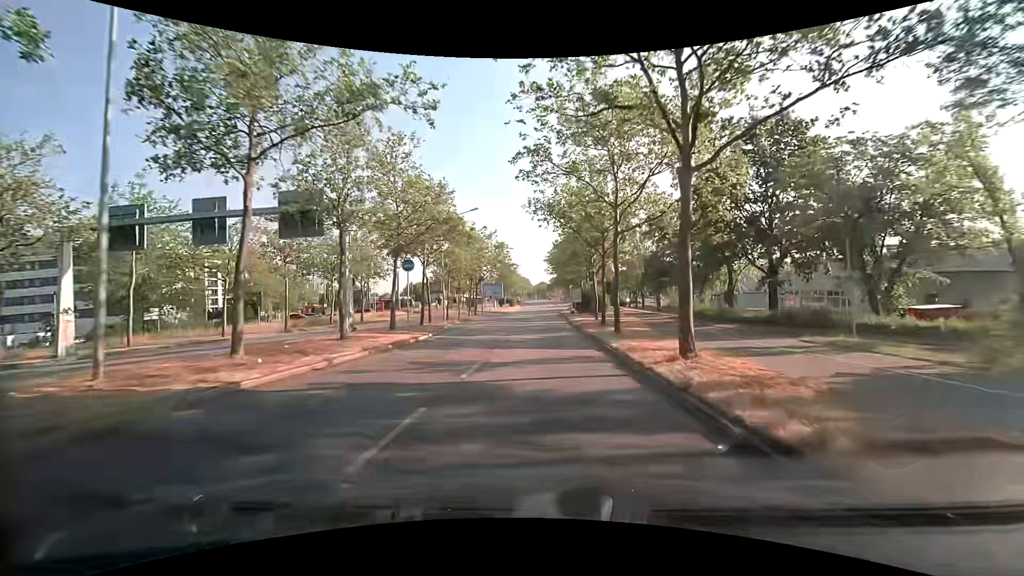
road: primary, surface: asphalt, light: Day
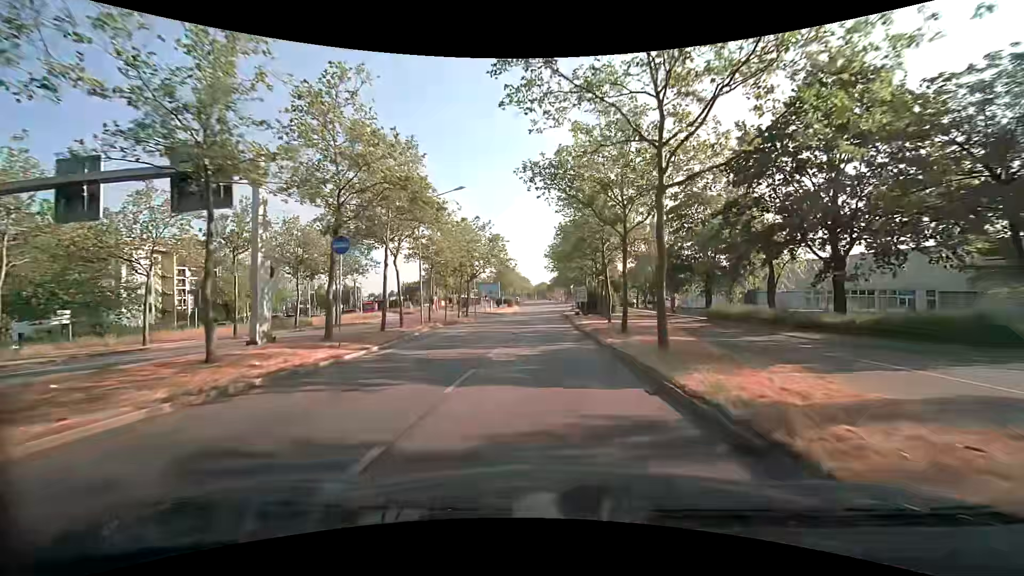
(0.0, +7.8) m; 0°
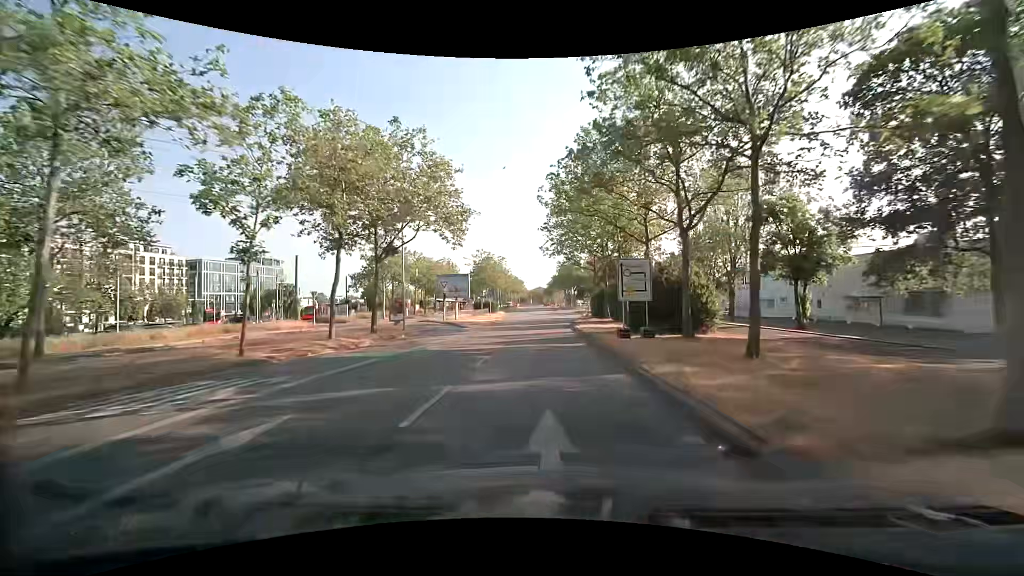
(+0.2, +32.2) m; +1°
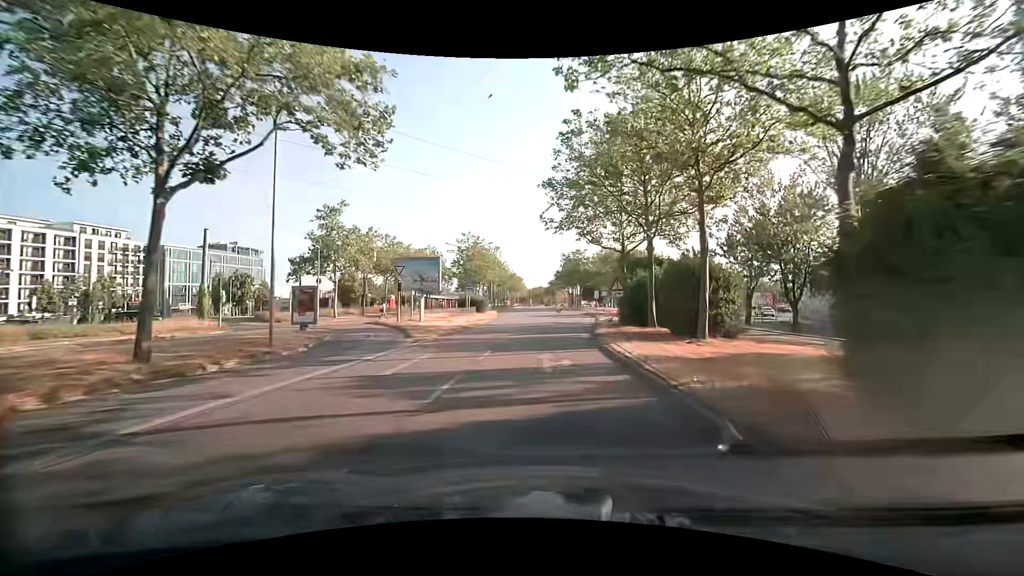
(-0.1, +16.7) m; 0°
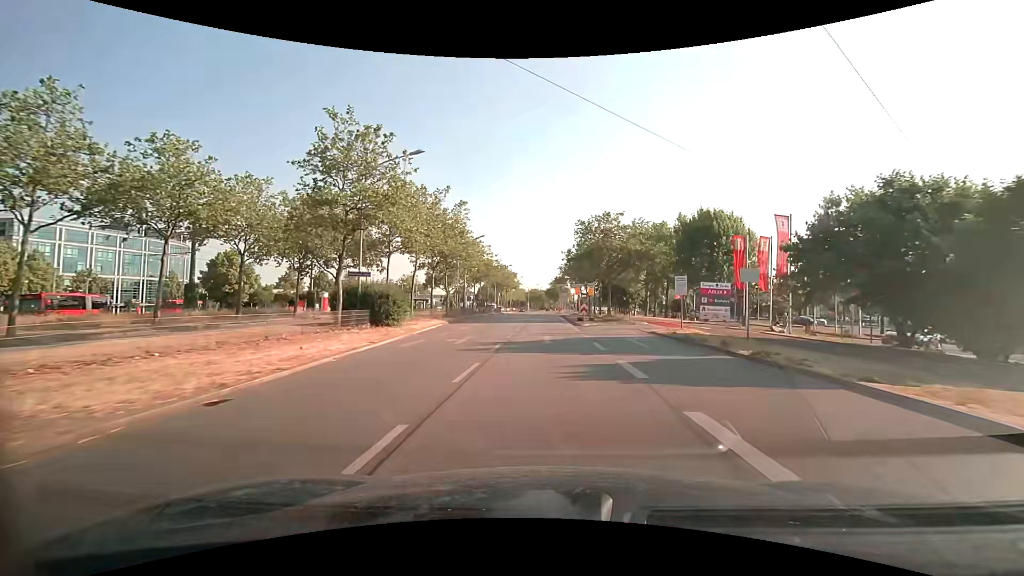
(-0.1, +41.3) m; 0°
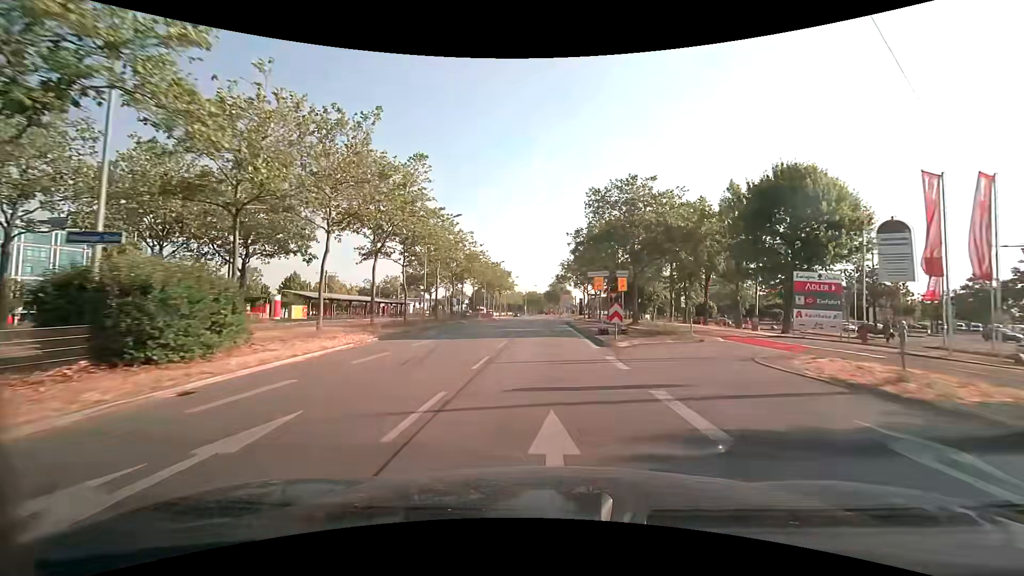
(+0.1, +16.2) m; 0°
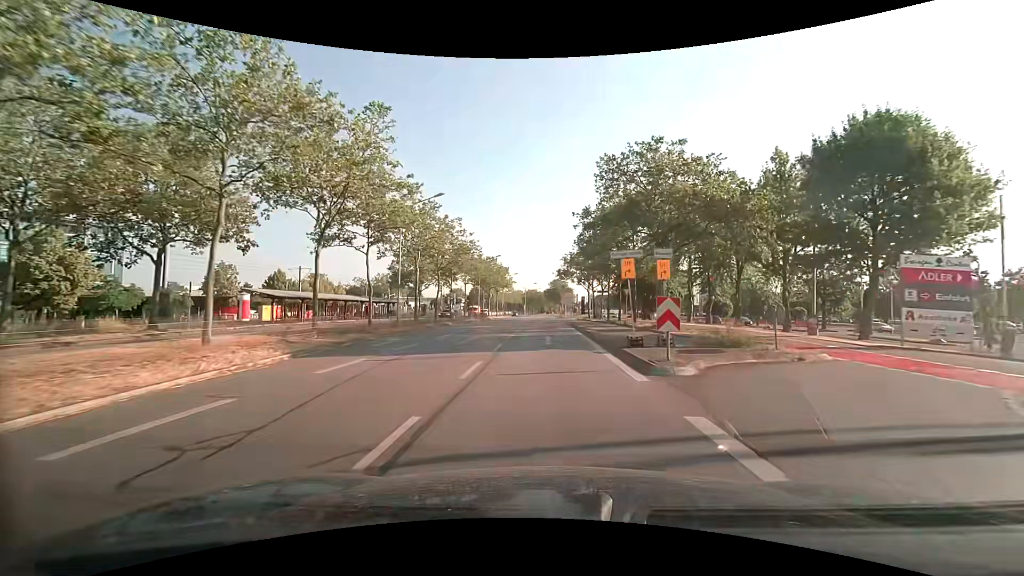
(0.0, +8.0) m; 0°
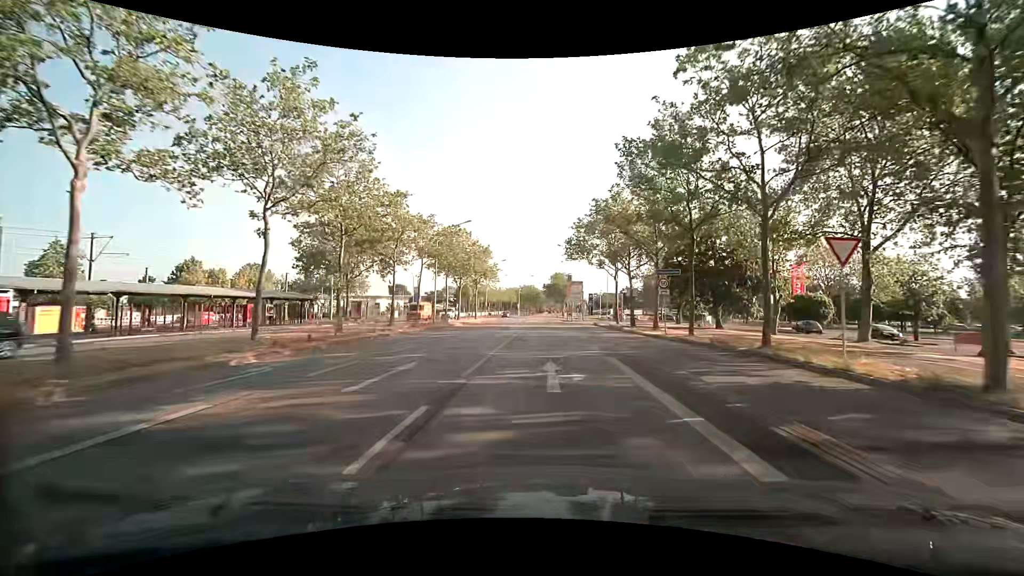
(0.0, +30.5) m; 0°
